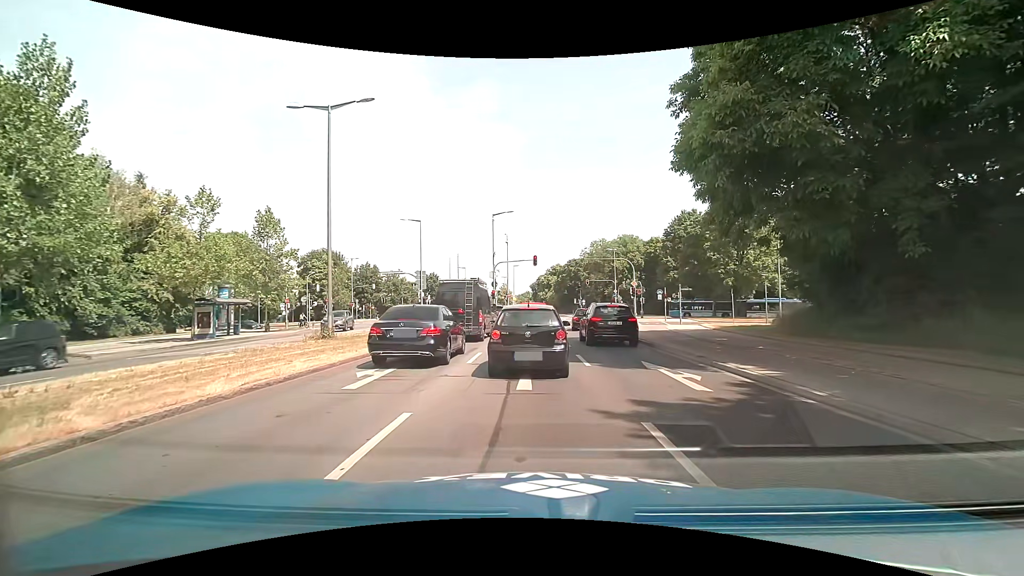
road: primary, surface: asphalt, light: Day
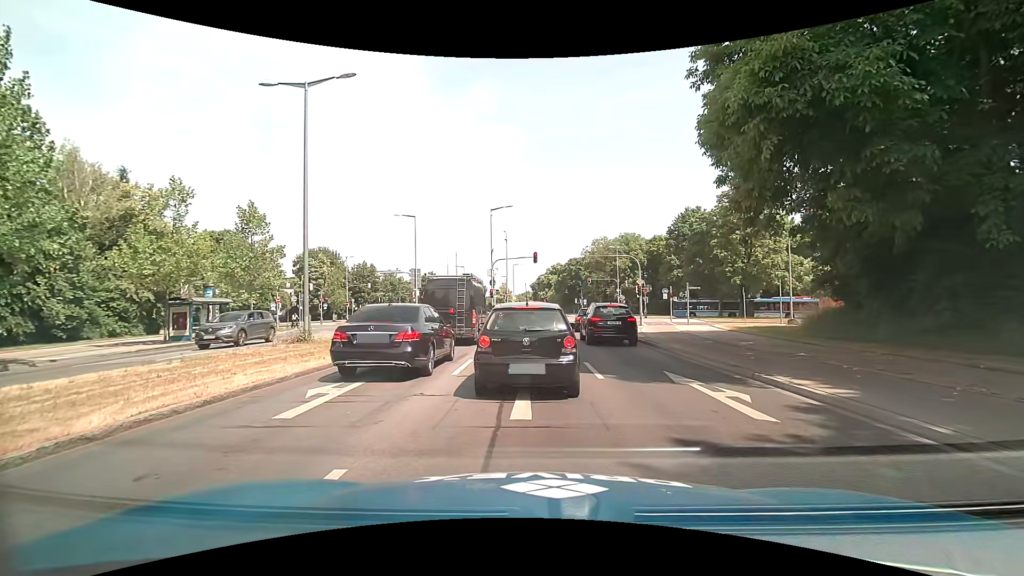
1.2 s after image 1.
(0.0, +2.1) m; +1°
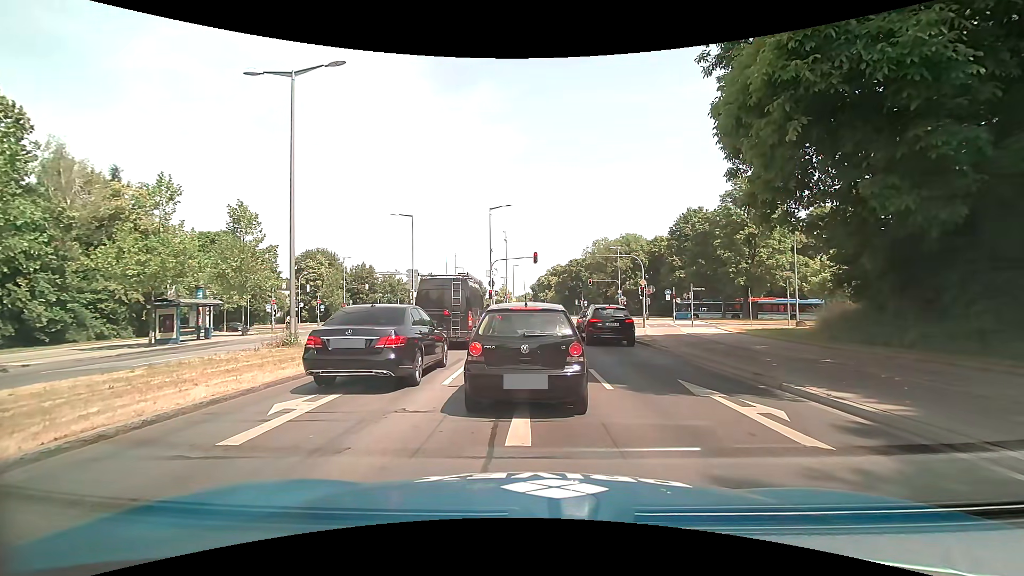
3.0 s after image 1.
(0.0, +1.0) m; 0°
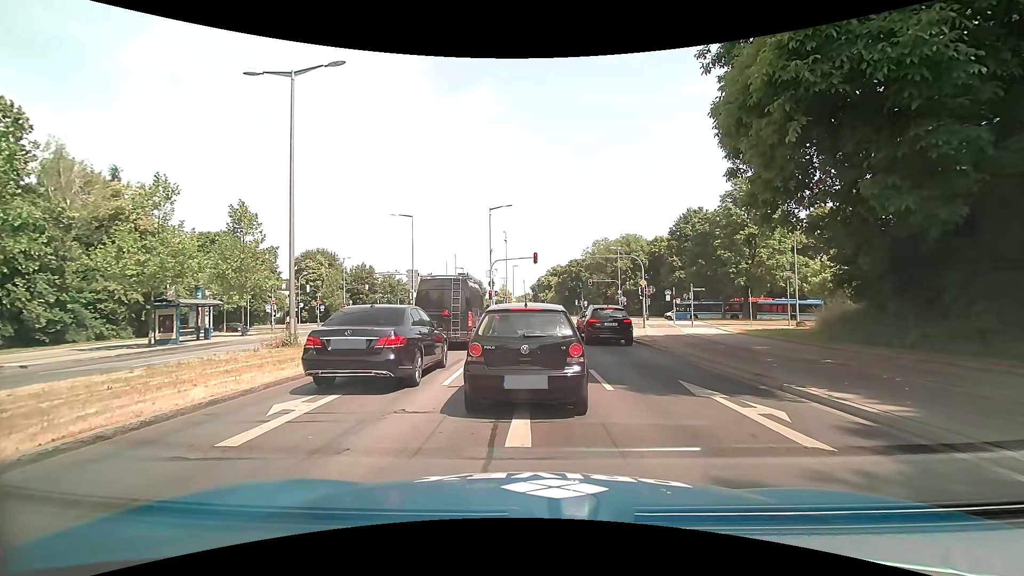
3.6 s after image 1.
(0.0, +0.1) m; 0°
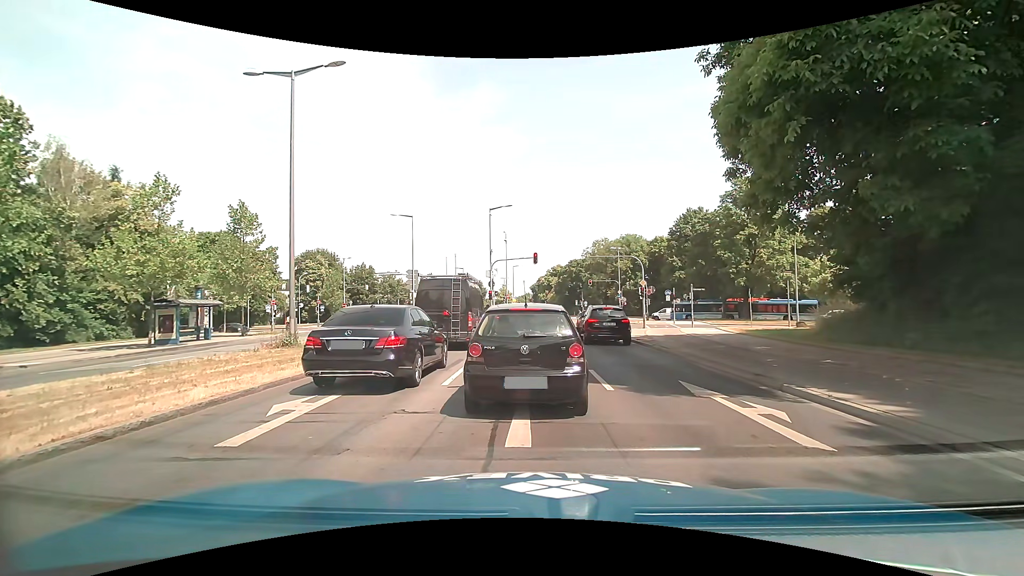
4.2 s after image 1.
(0.0, 0.0) m; 0°
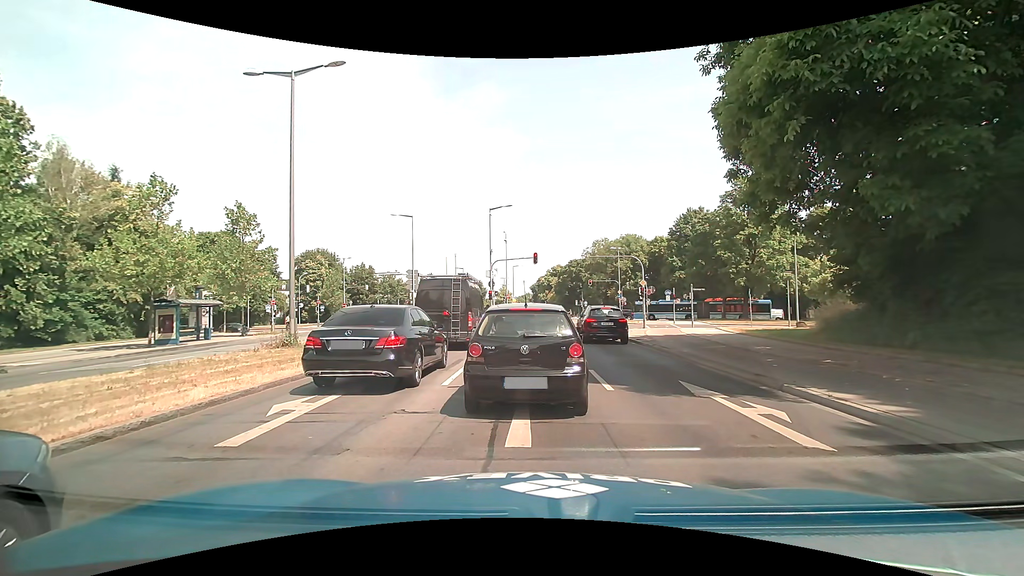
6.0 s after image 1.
(0.0, 0.0) m; 0°
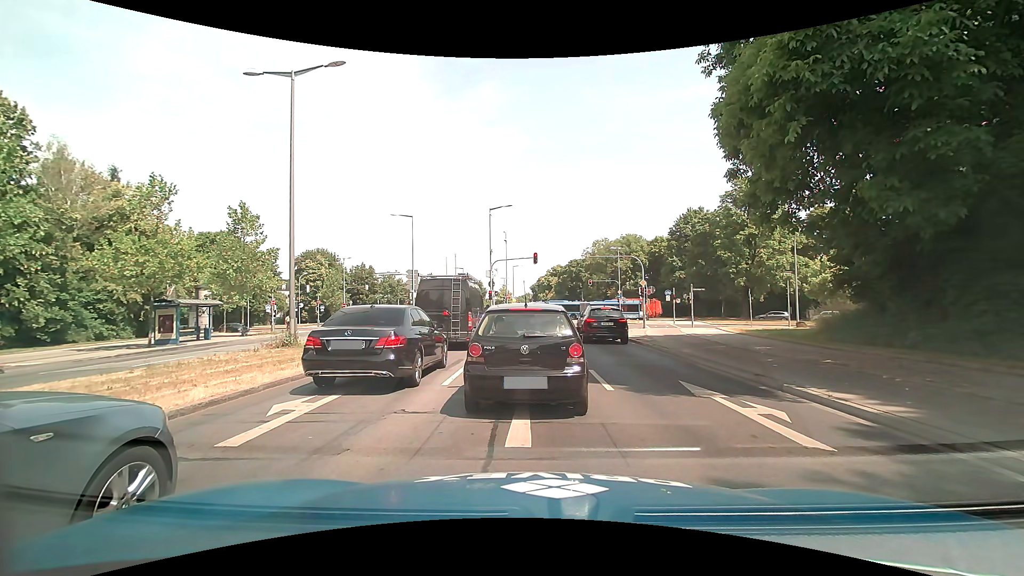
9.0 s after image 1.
(0.0, 0.0) m; 0°
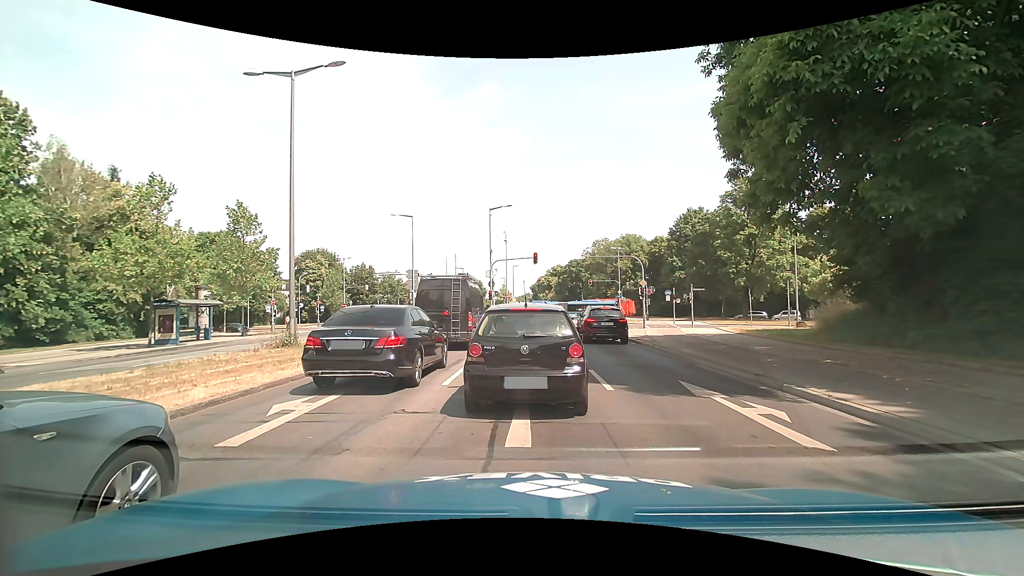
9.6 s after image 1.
(0.0, 0.0) m; 0°
